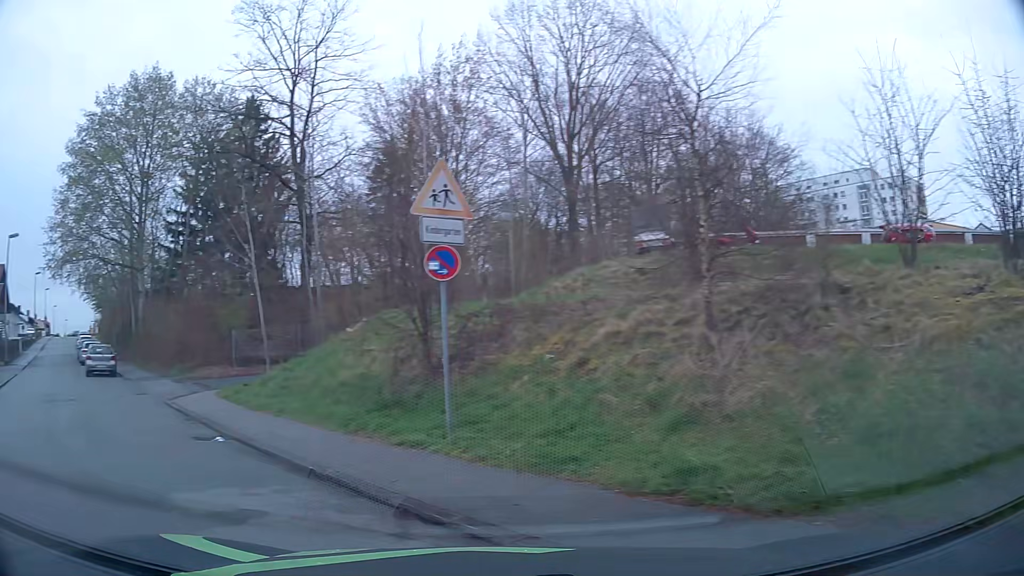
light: Day
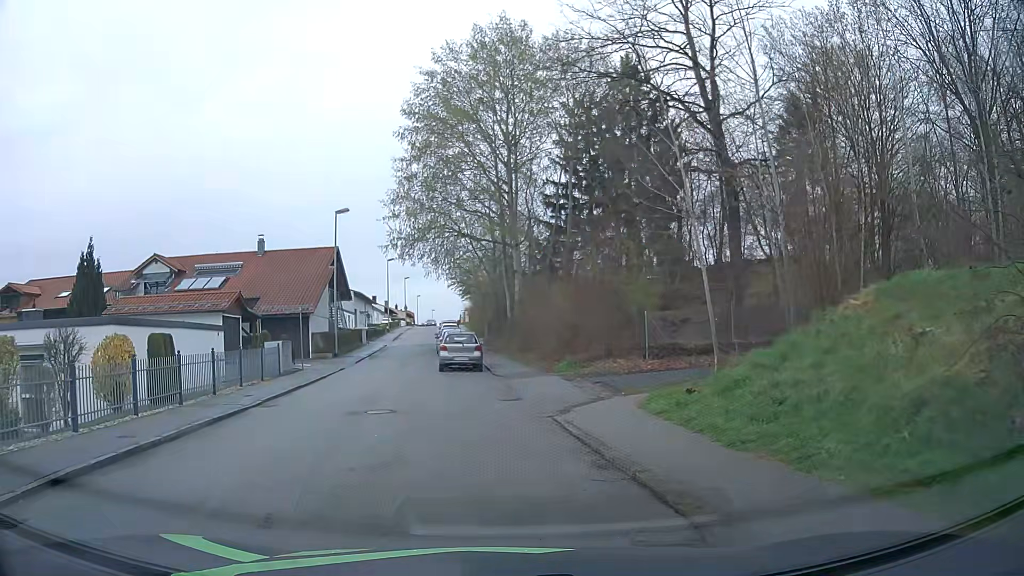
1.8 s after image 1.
(-2.7, +6.3) m; -36°
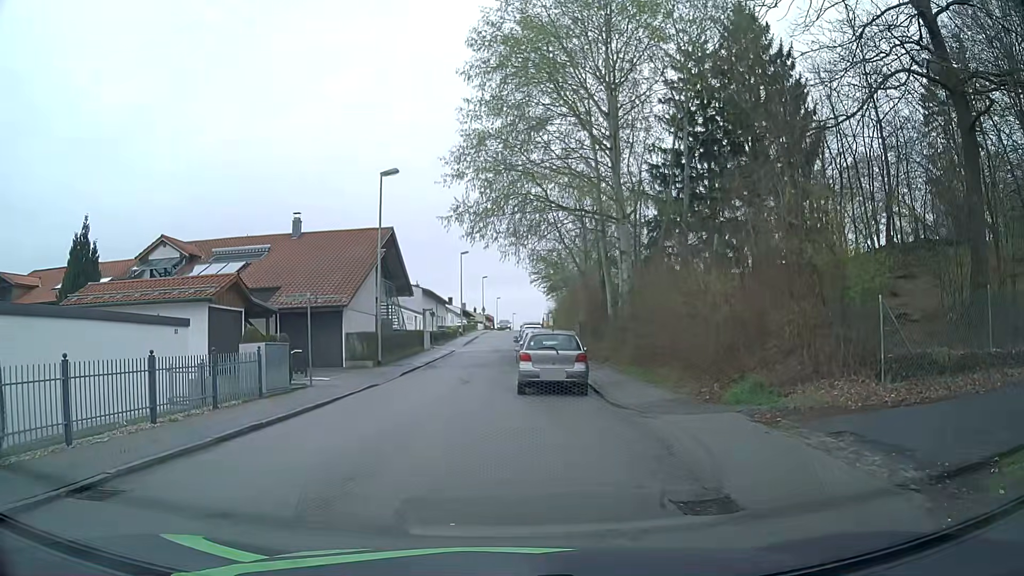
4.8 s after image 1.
(-0.7, +9.5) m; -6°
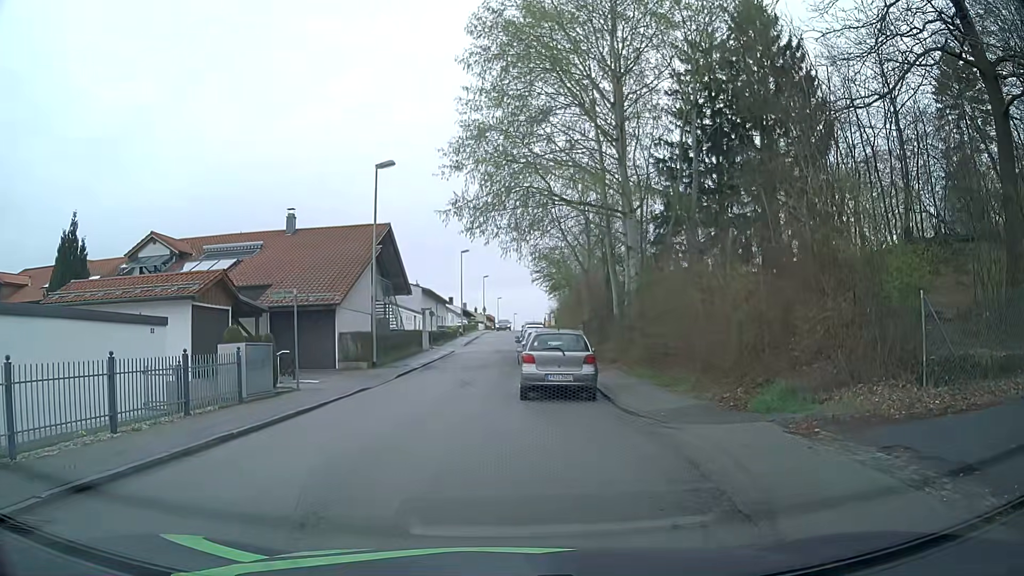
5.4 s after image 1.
(0.0, +1.3) m; 0°
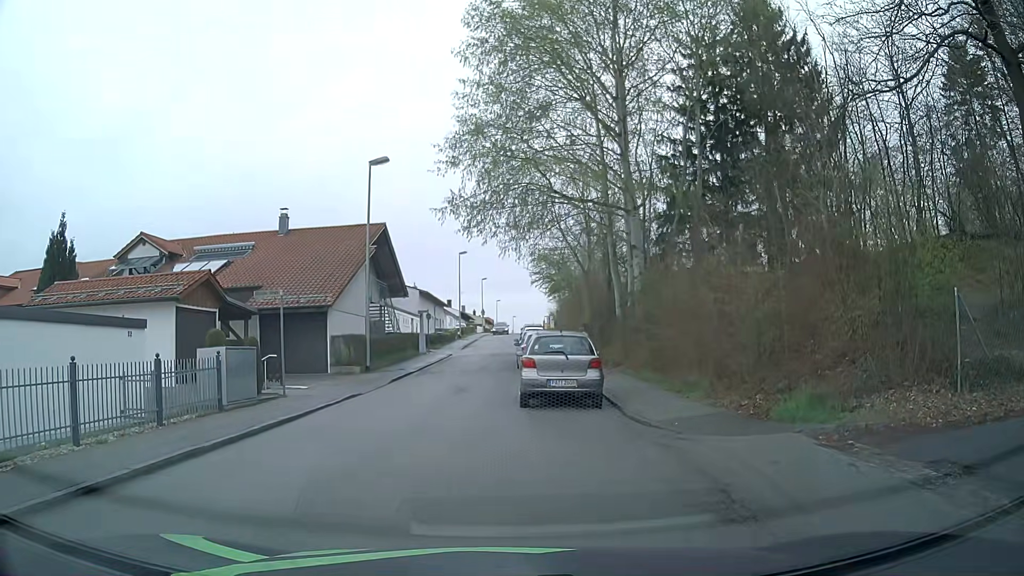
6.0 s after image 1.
(0.0, +1.0) m; 0°
